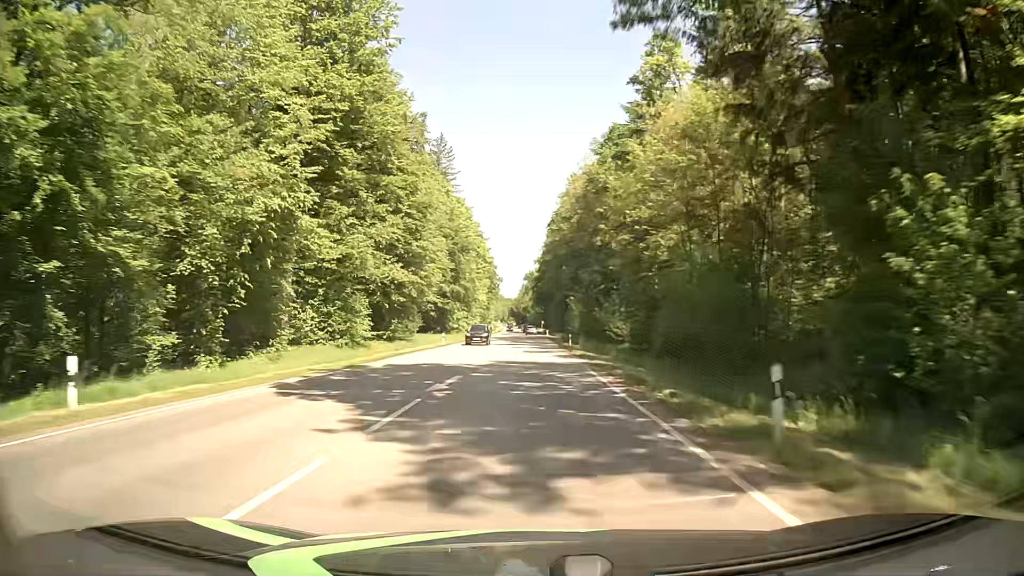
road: secondary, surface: asphalt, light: Day
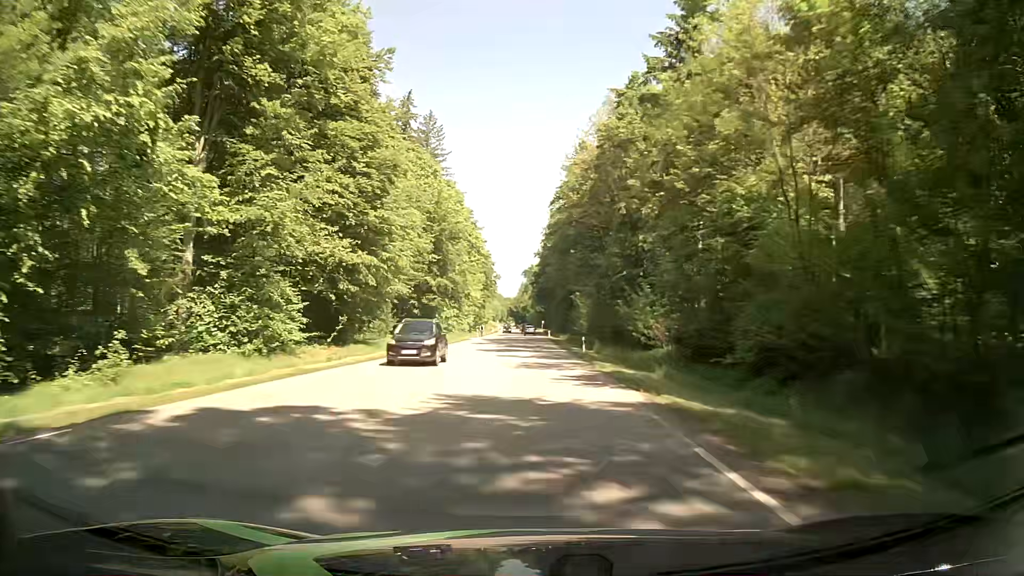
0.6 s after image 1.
(0.0, +15.1) m; 0°
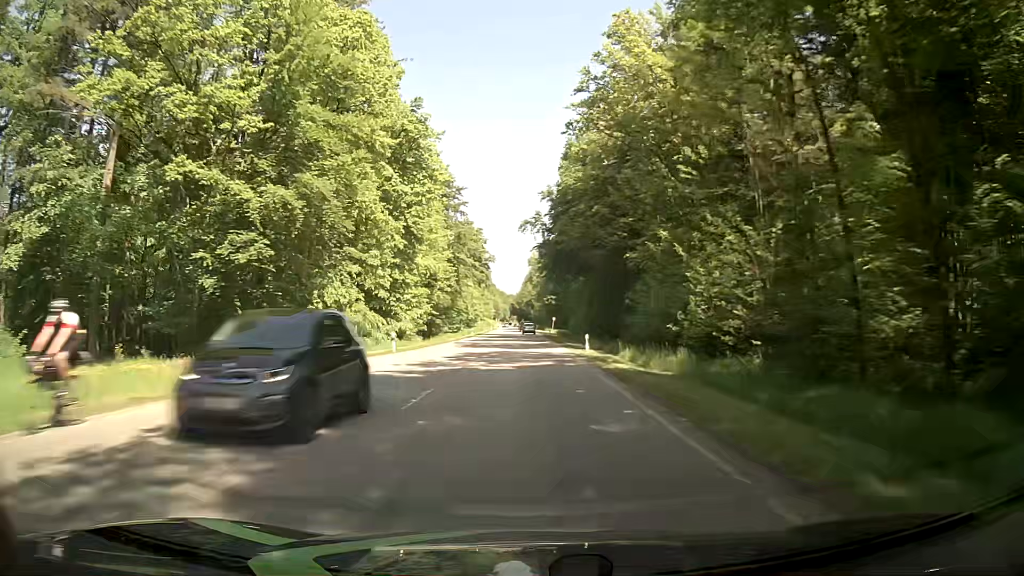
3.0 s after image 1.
(-0.4, +61.8) m; -1°
(0, +10) (0, +20) (0, +30) (0, +40) (0, +50) (0, +60) (0, +70) (0, +80) (0, +90) (0, +100) m
